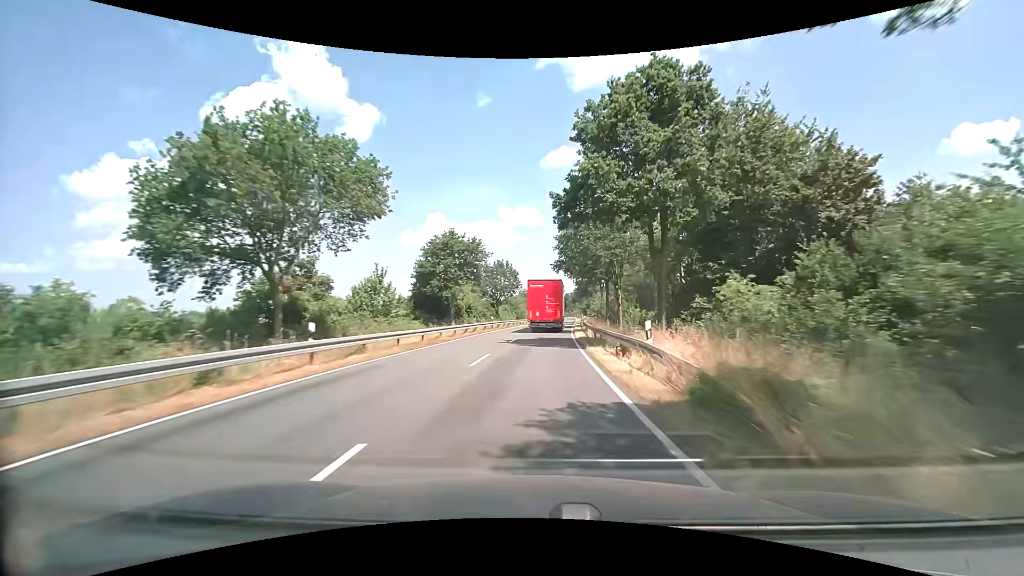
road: secondary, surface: asphalt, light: Day
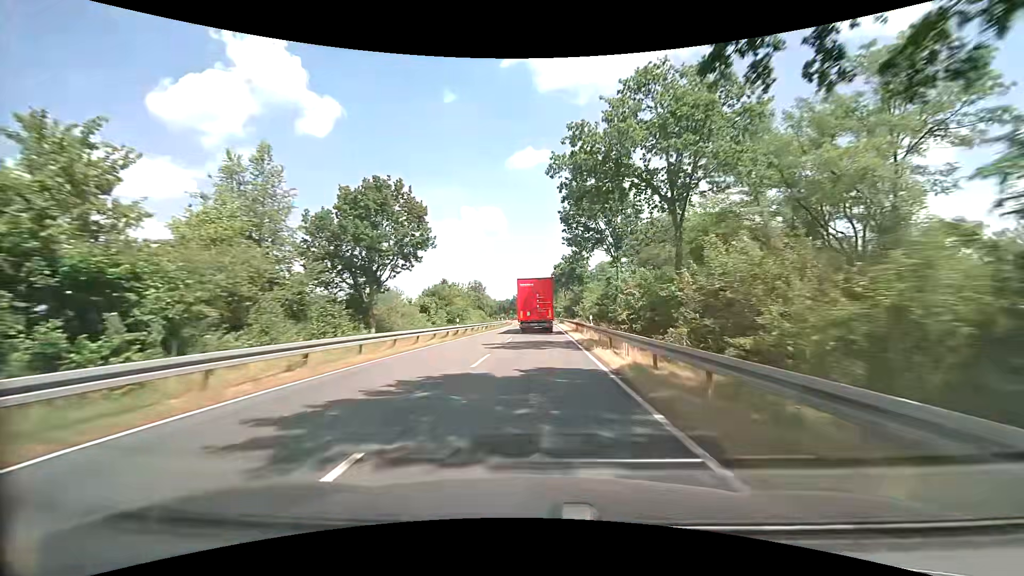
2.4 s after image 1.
(+1.7, +48.5) m; +4°
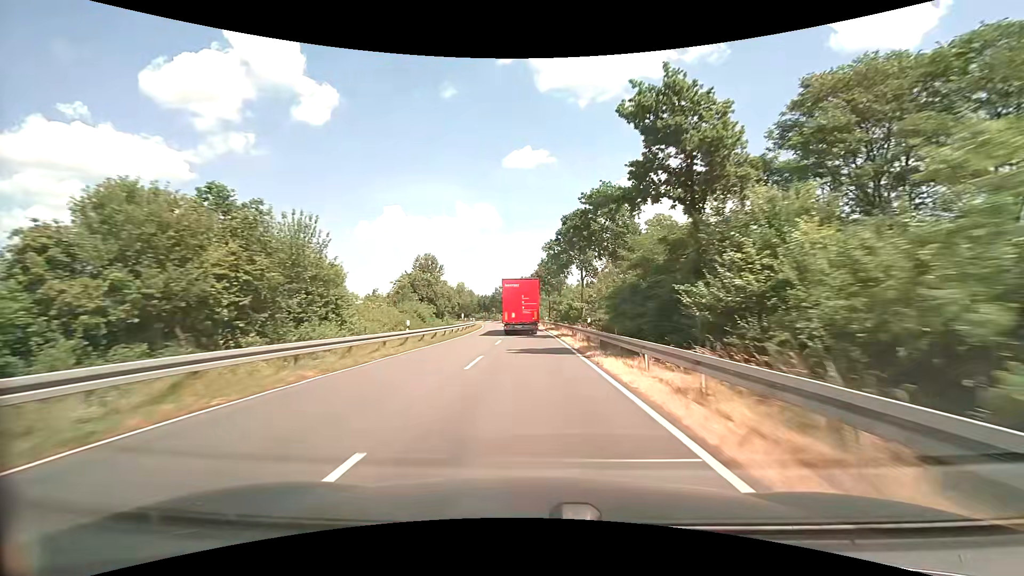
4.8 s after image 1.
(+0.7, +48.4) m; +1°
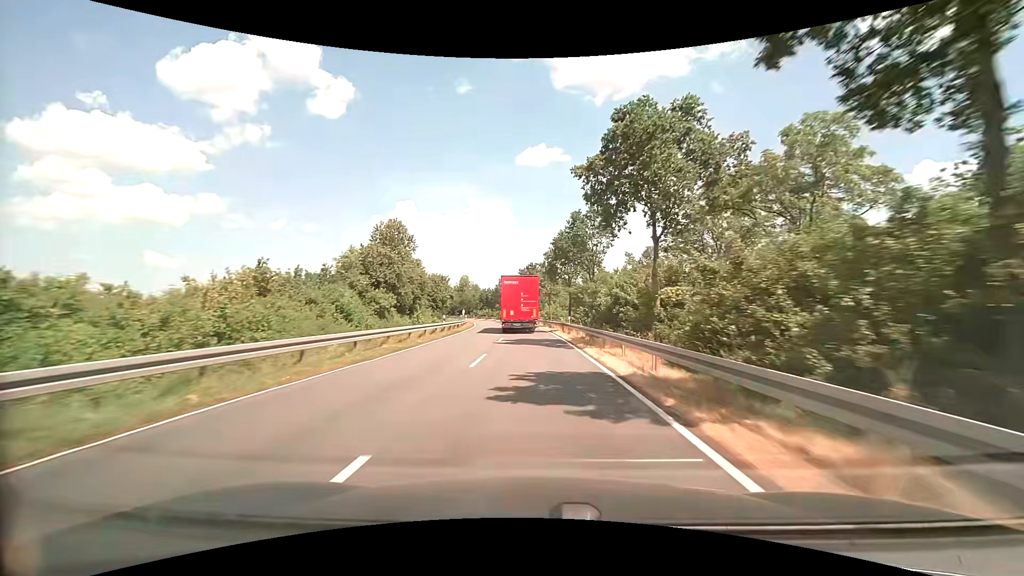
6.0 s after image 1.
(-0.2, +24.4) m; -1°
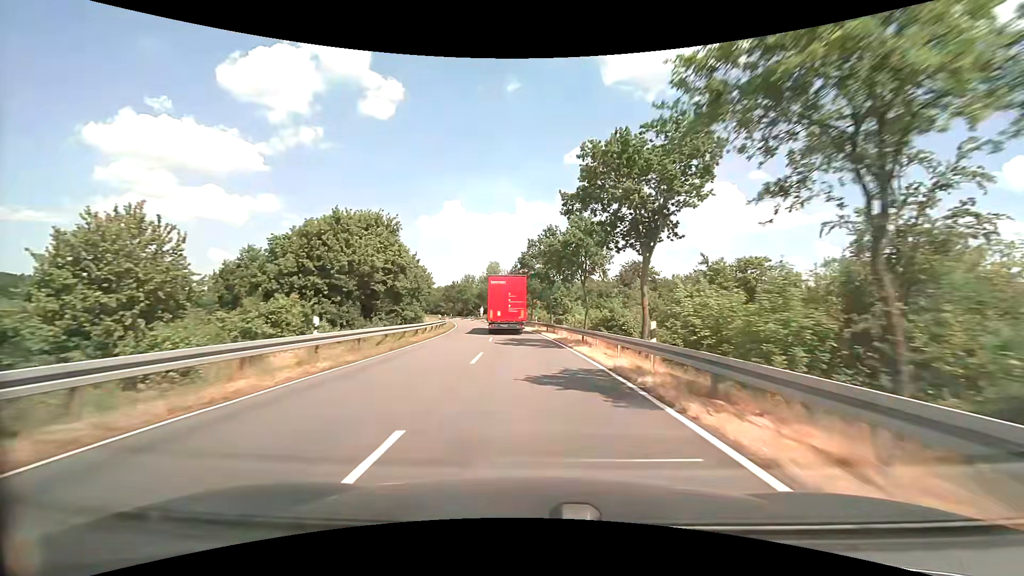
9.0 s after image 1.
(-2.4, +59.3) m; -5°
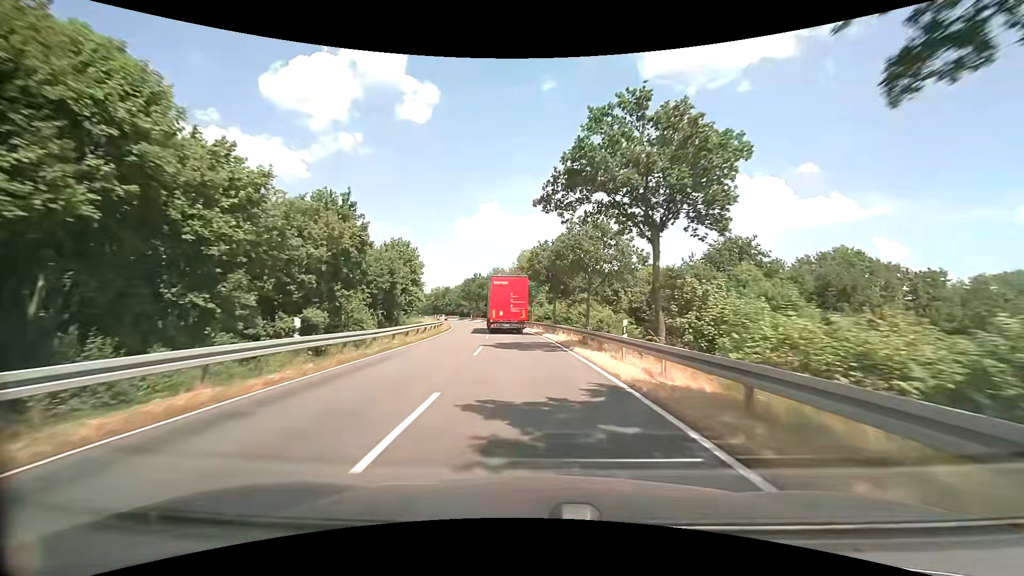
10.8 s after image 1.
(-1.4, +33.6) m; -5°
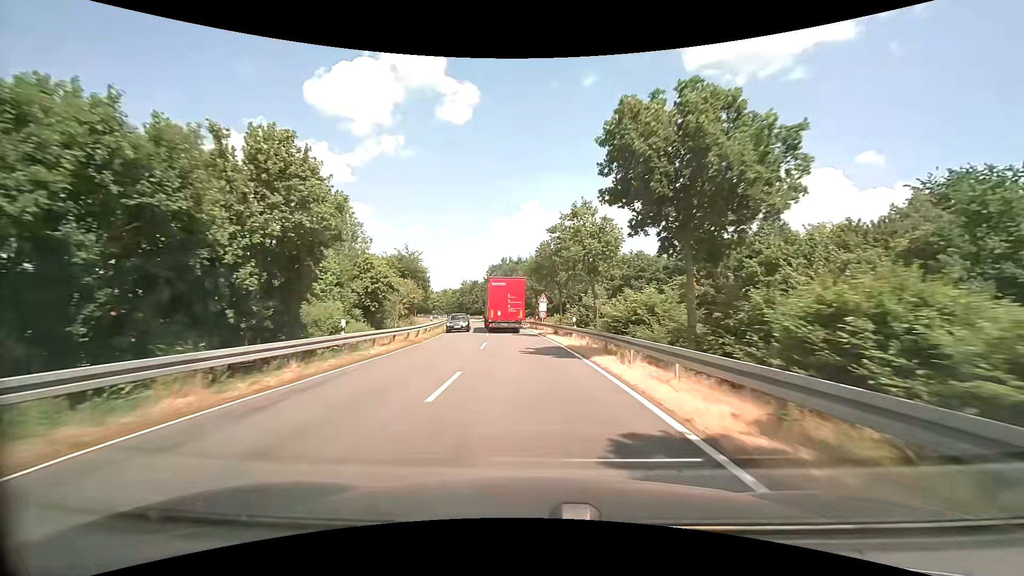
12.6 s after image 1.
(-1.2, +32.8) m; -5°
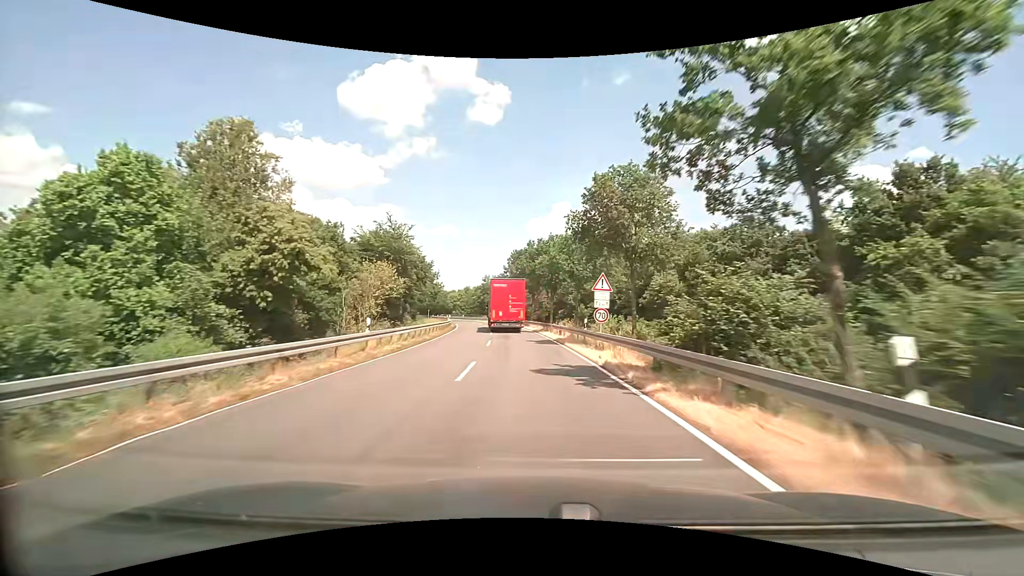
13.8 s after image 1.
(-0.7, +21.7) m; -3°
(0, +10) (-1, +20) (-1, +30) (-2, +40) (-3, +50) (-4, +60) (-6, +70) (-8, +80) (-10, +89) (-12, +99) m
